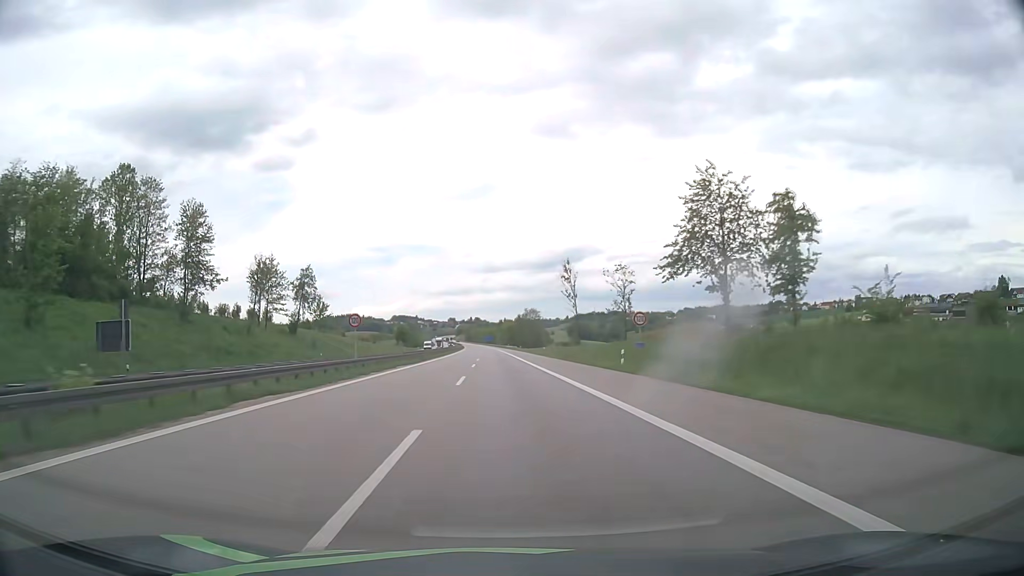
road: motorway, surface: asphalt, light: Day
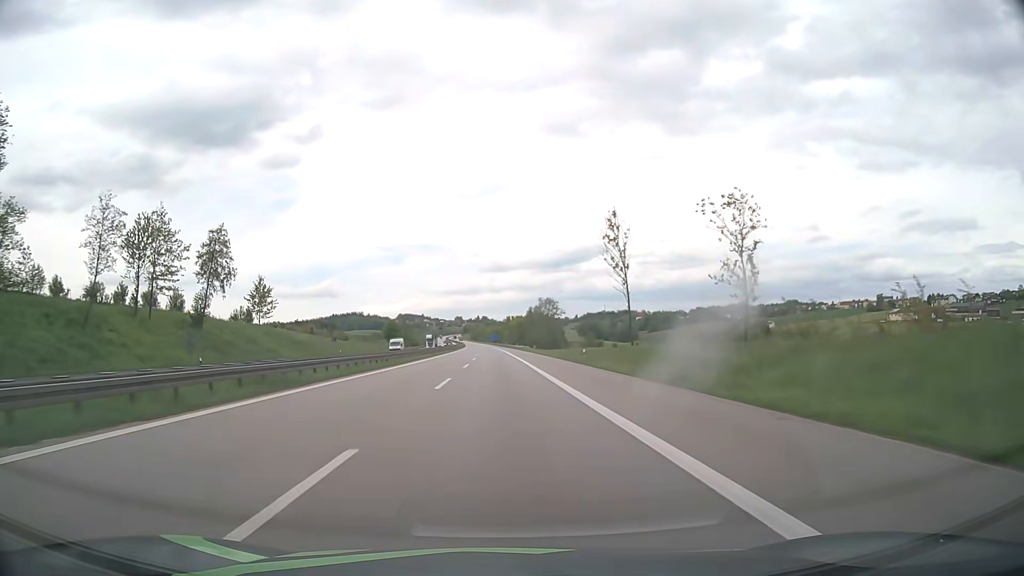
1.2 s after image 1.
(-0.3, +38.0) m; -1°
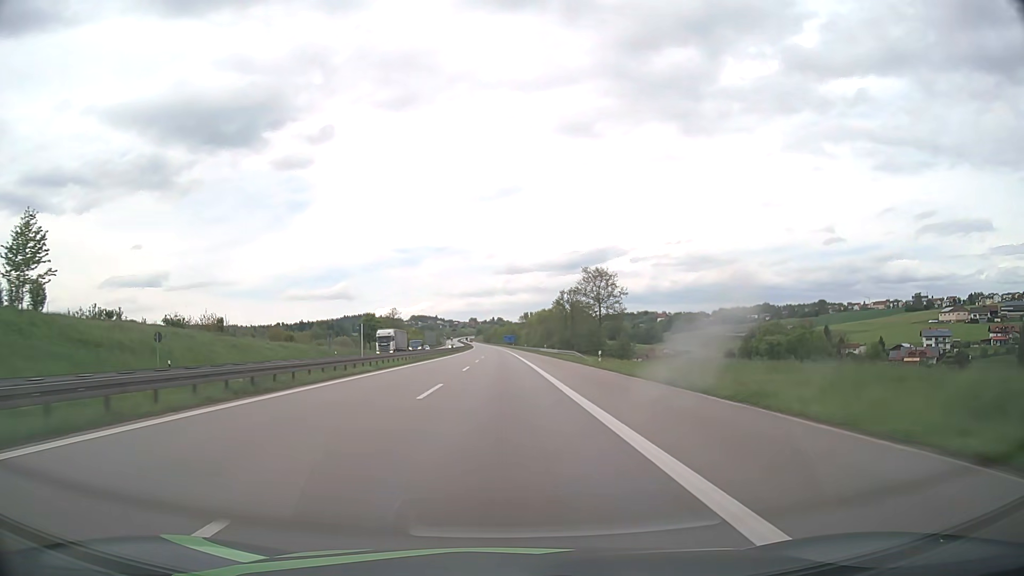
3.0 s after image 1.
(-0.5, +57.0) m; -1°
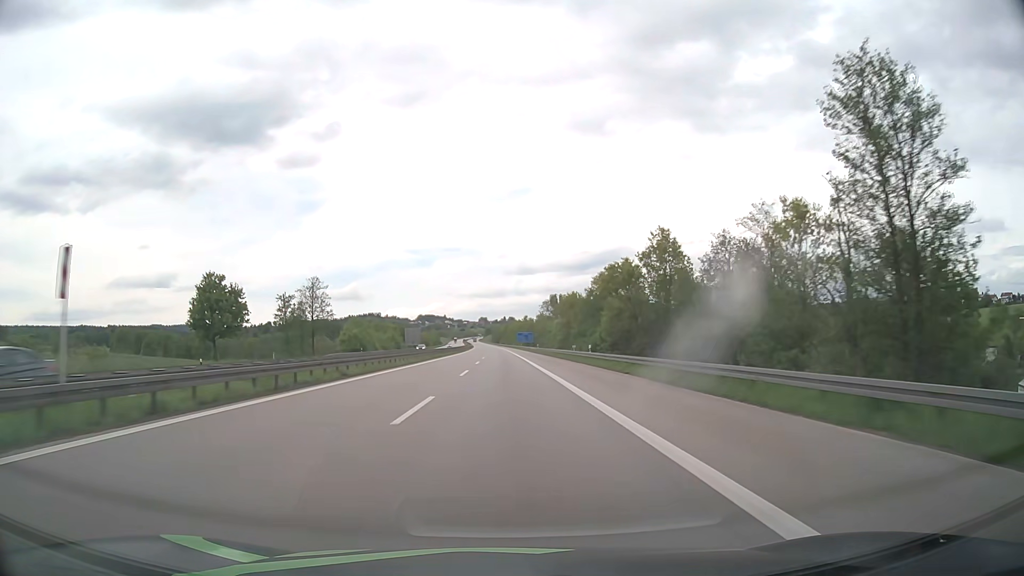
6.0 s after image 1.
(-1.1, +95.0) m; -1°
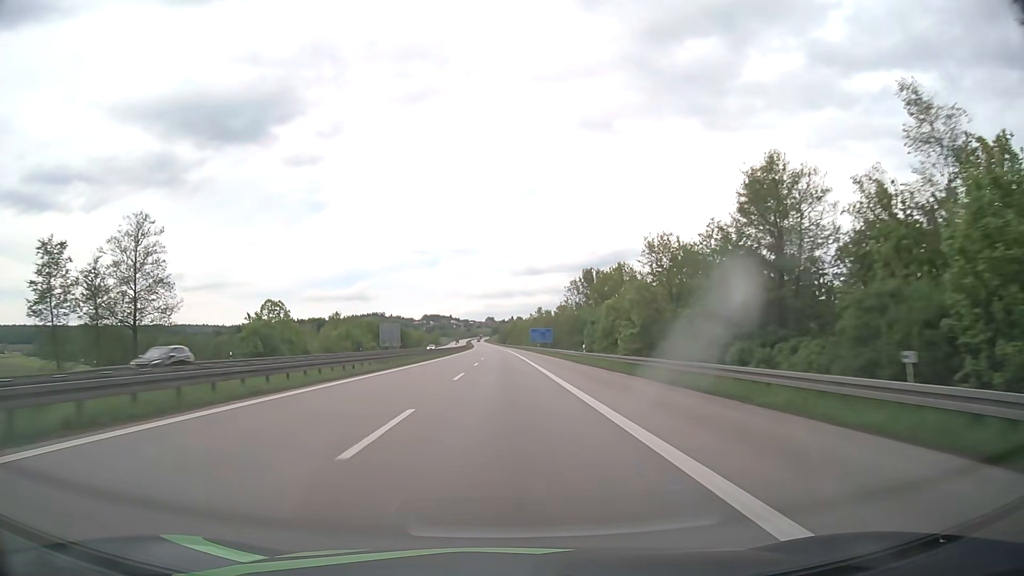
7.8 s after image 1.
(-0.3, +57.0) m; -1°
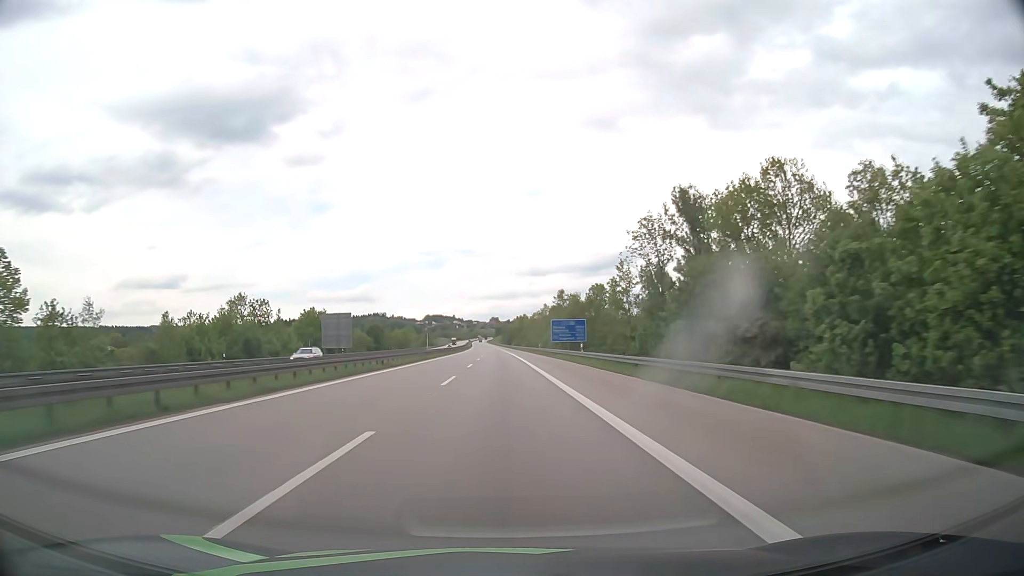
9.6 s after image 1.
(-0.1, +57.0) m; 0°
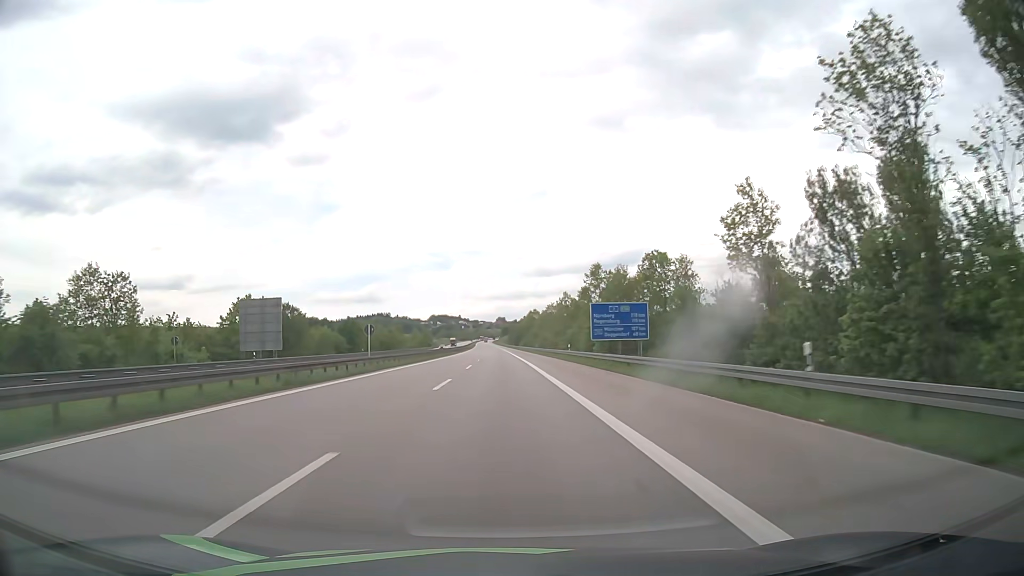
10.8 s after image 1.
(-0.2, +38.0) m; -1°
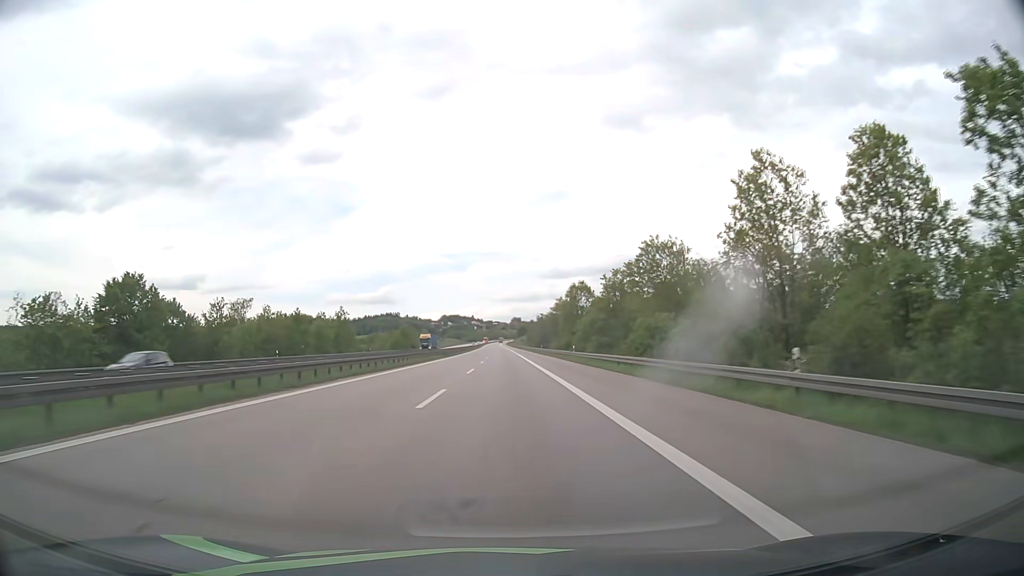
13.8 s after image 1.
(-1.2, +95.0) m; -1°
(0, +10) (0, +20) (0, +30) (0, +40) (0, +50) (0, +60) (0, +70) (0, +80) (0, +90) (-1, +100) m
